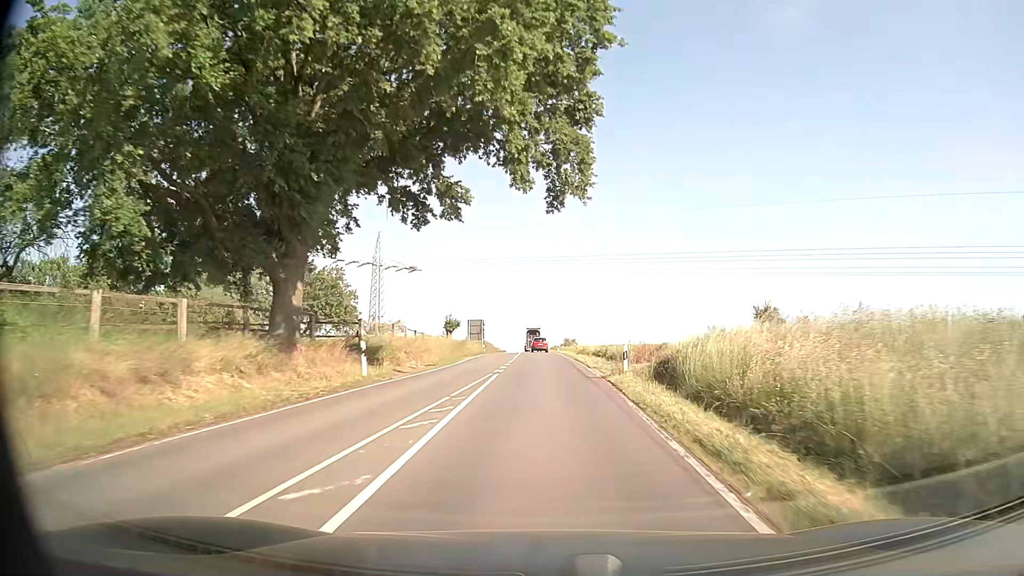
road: secondary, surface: asphalt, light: Day
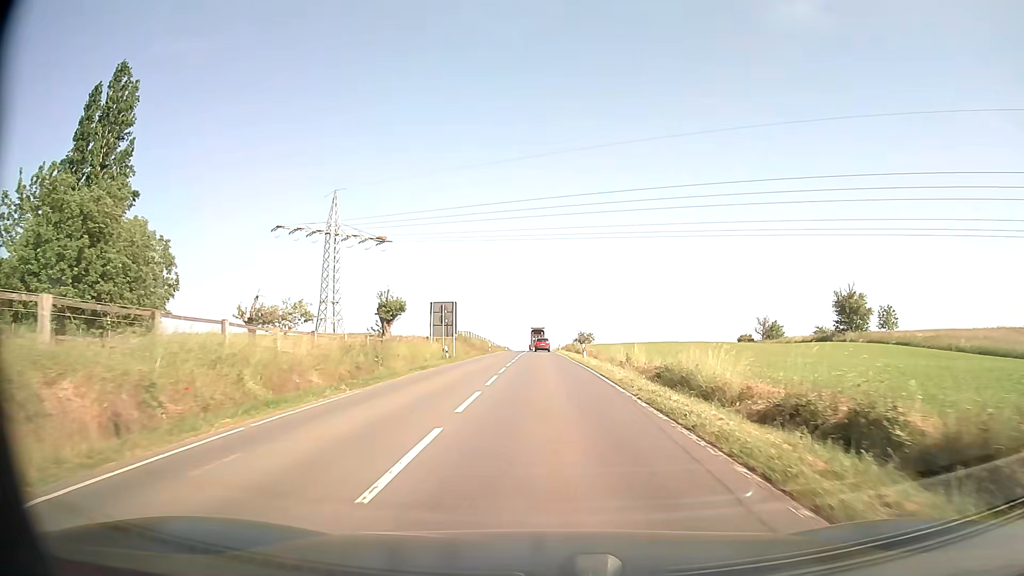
(-0.2, +34.7) m; -1°
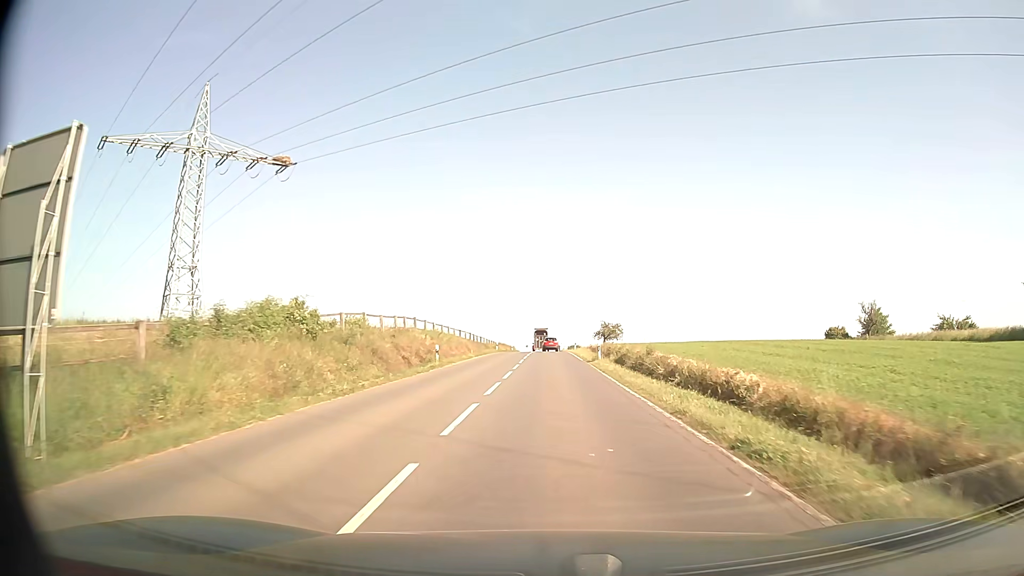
(-0.4, +44.9) m; -1°
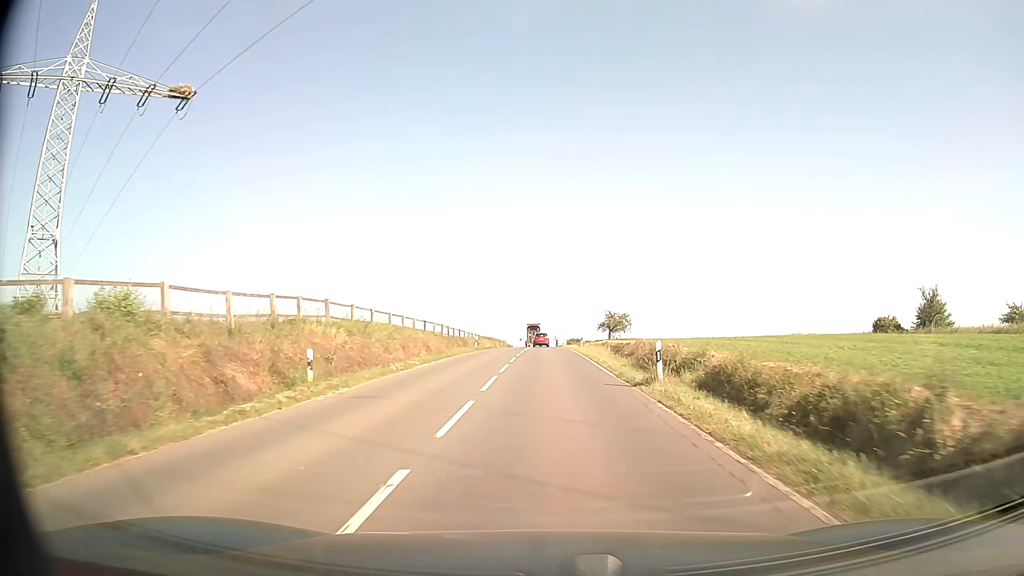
(+0.1, +18.5) m; 0°
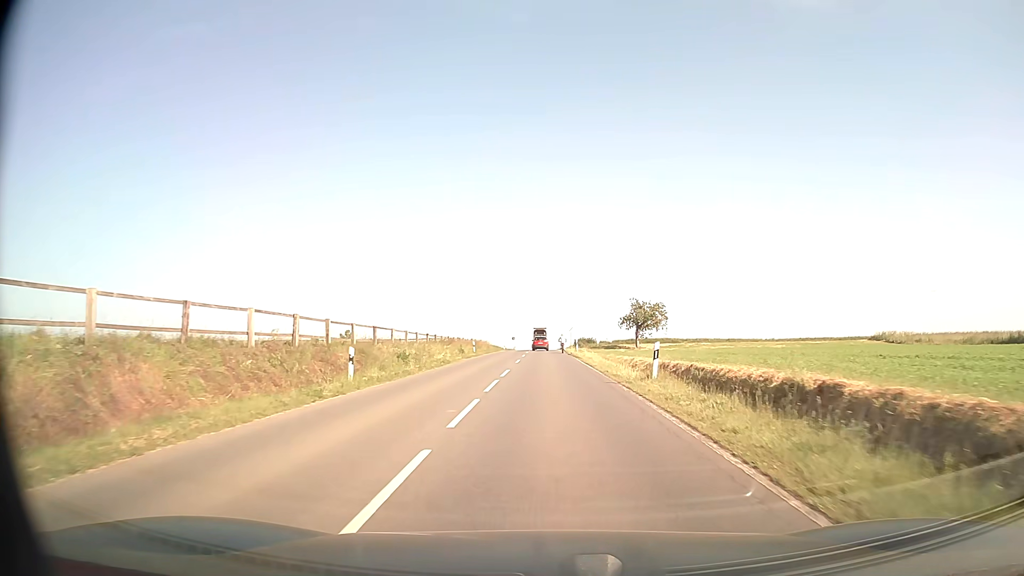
(0.0, +34.9) m; 0°
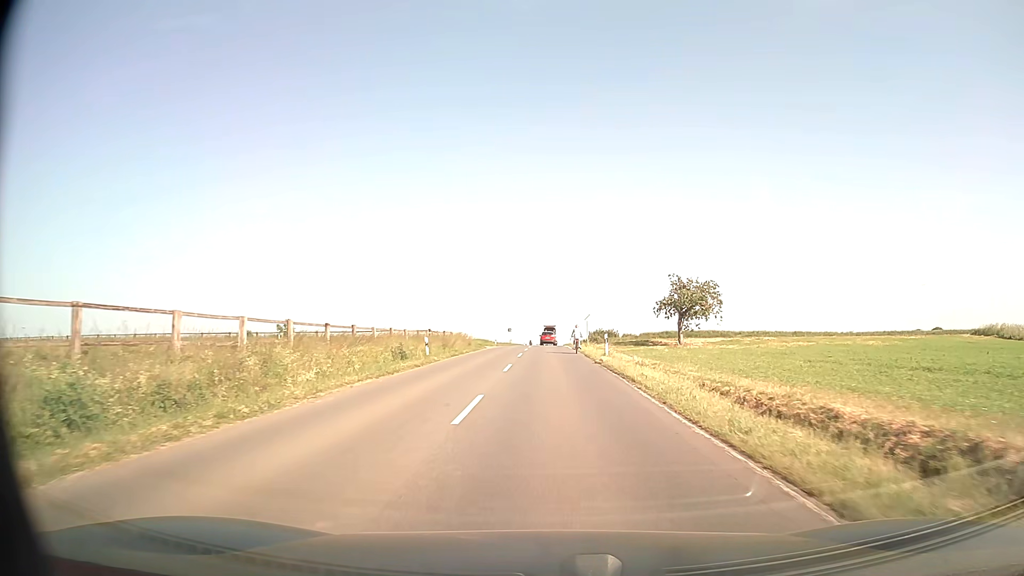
(0.0, +24.1) m; 0°
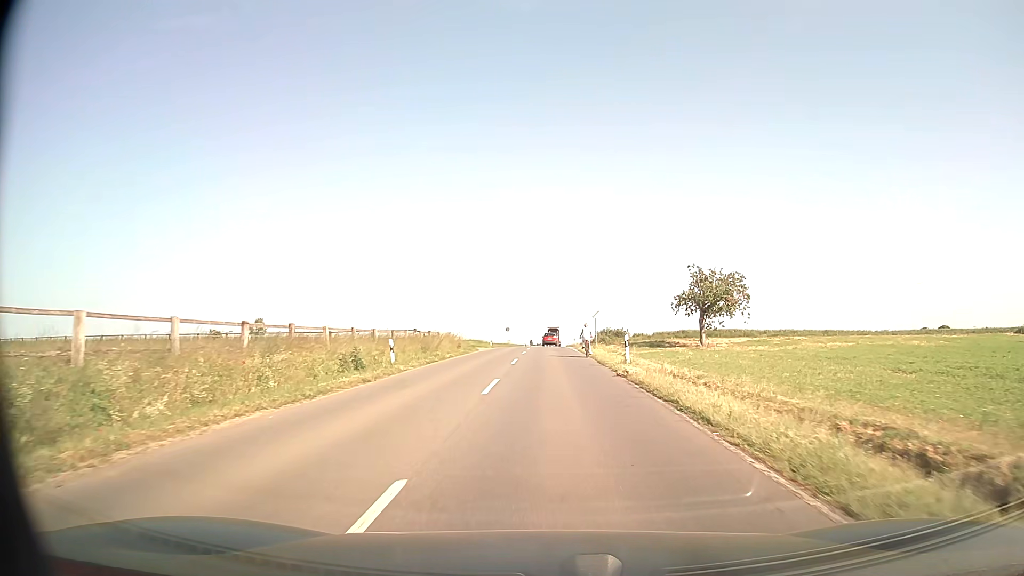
(0.0, +7.7) m; 0°
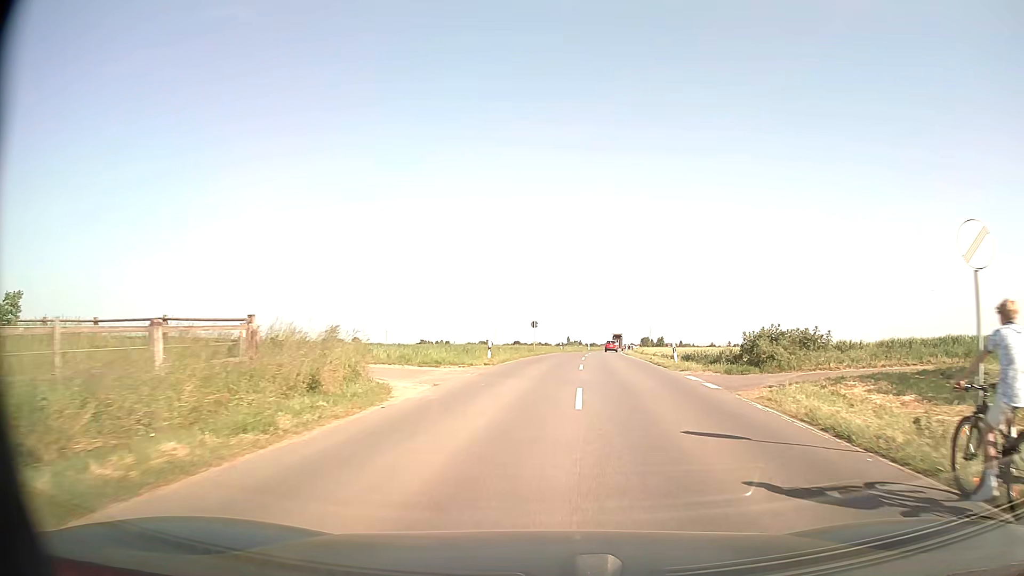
(-1.0, +38.2) m; -3°
(0, +10) (+1, +20) (+2, +30) (+3, +40) (+4, +50) (+5, +60) (+7, +70) (+8, +80) (+9, +89) (+10, +99) m
